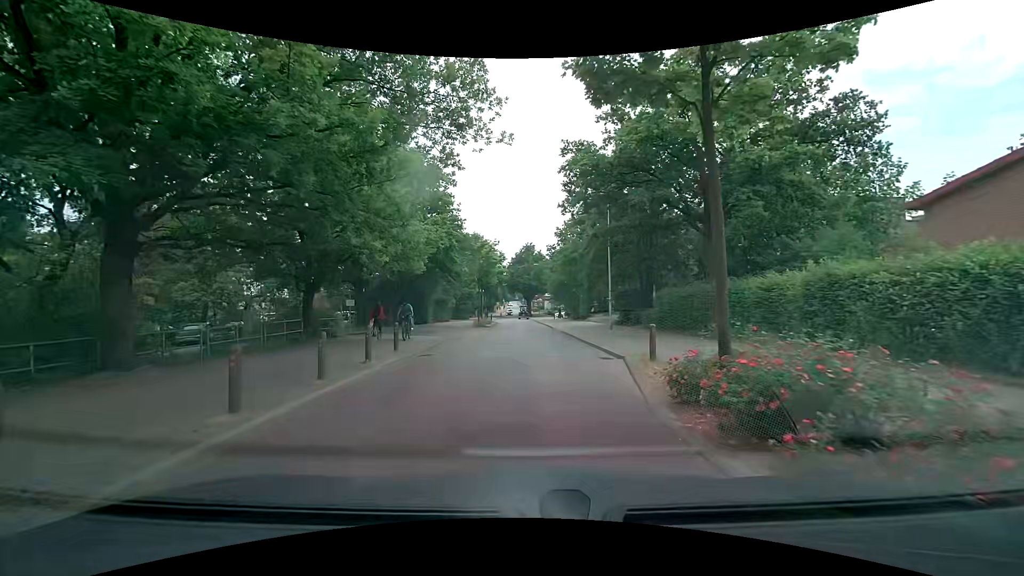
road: residential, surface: asphalt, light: Day
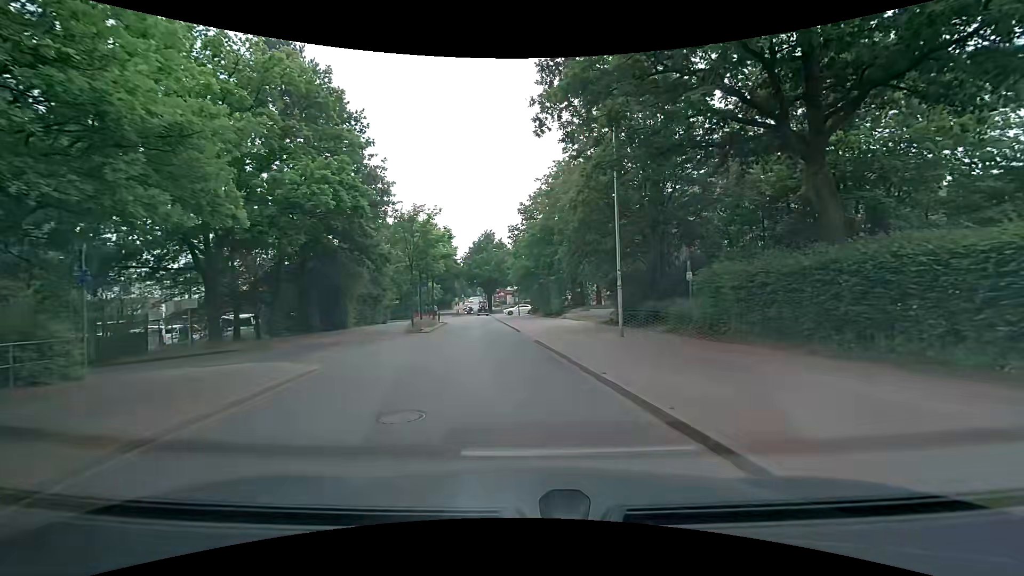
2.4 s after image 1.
(+0.2, +12.7) m; +4°
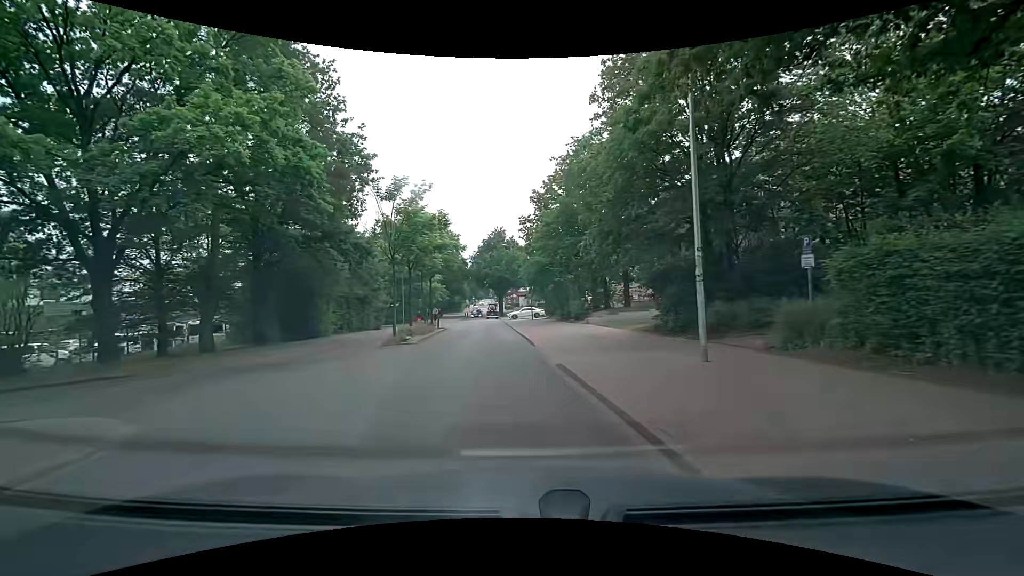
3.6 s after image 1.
(-0.1, +6.8) m; -3°
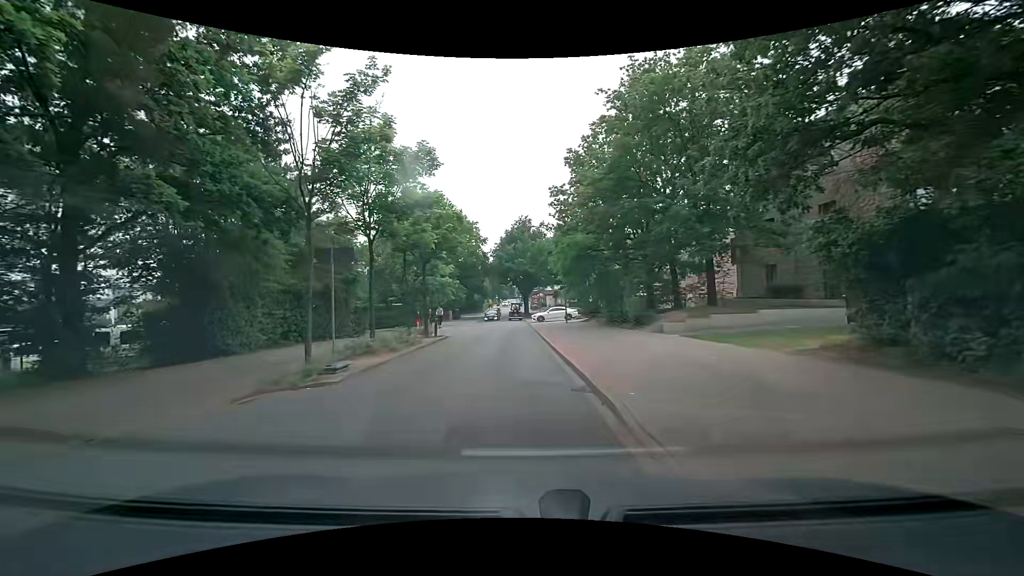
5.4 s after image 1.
(-0.4, +11.7) m; -3°
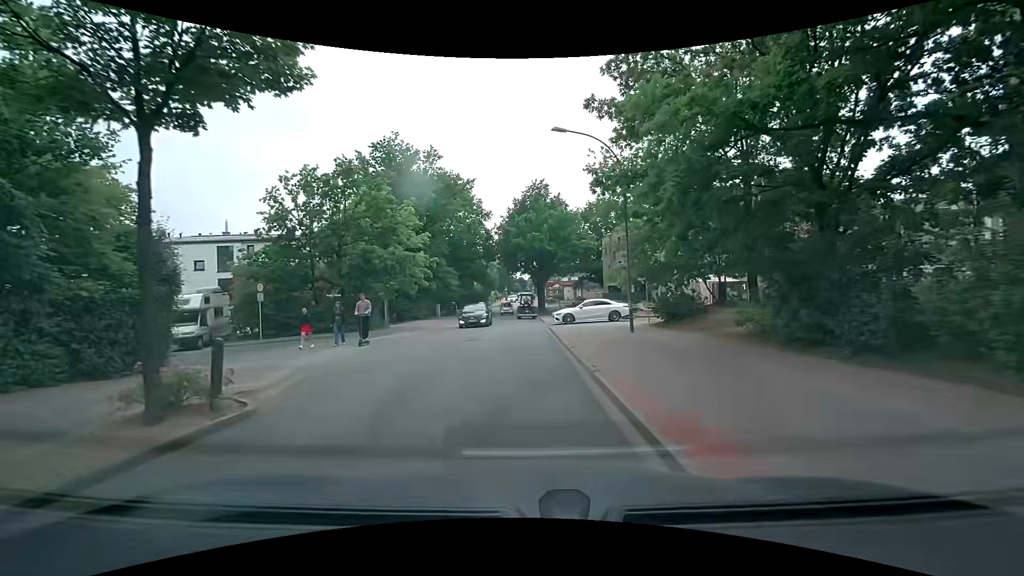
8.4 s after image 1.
(-0.1, +19.9) m; -1°
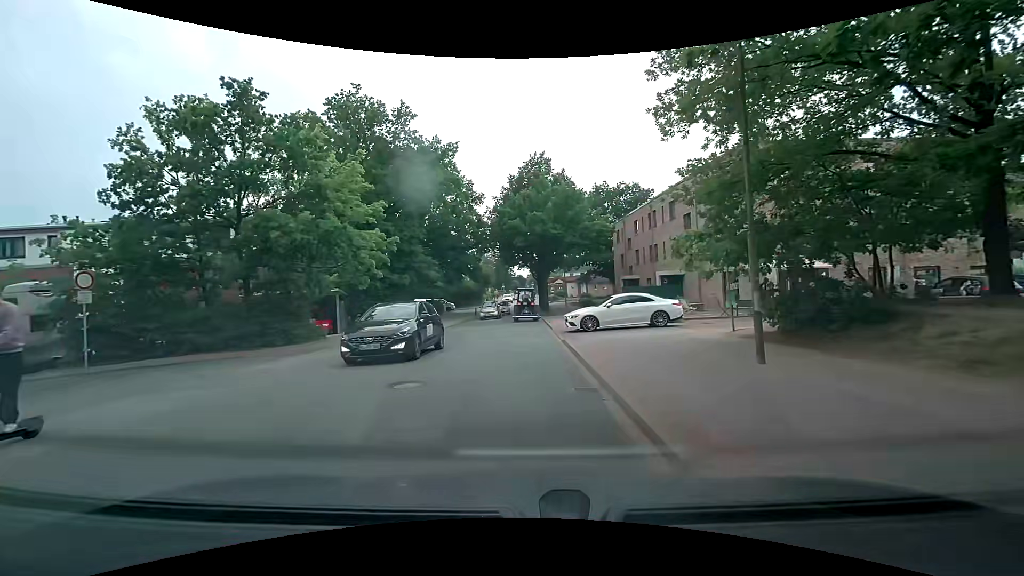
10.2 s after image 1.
(0.0, +10.2) m; +1°
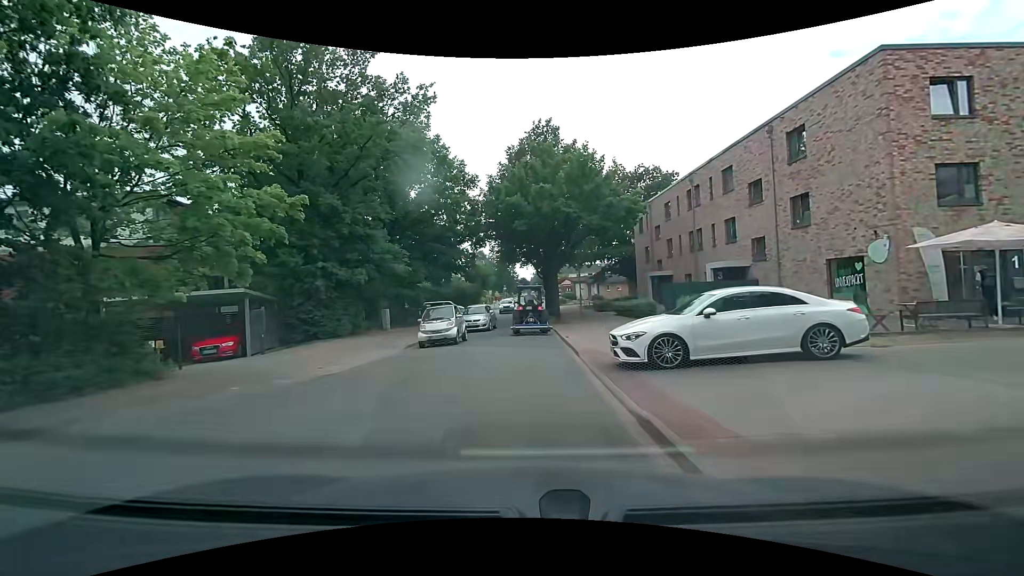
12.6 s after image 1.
(-0.2, +10.4) m; -3°
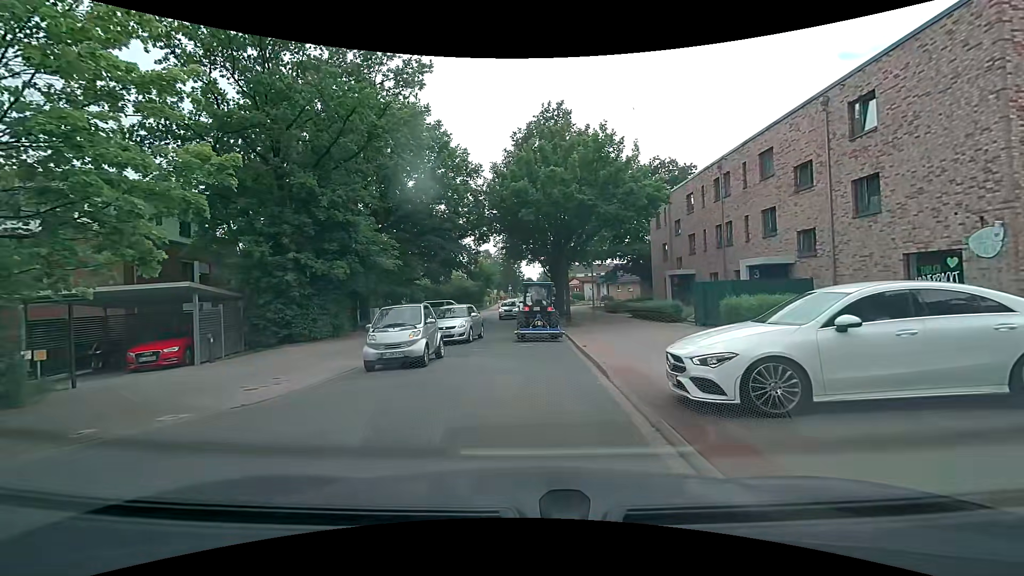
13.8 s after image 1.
(+0.1, +3.7) m; 0°
